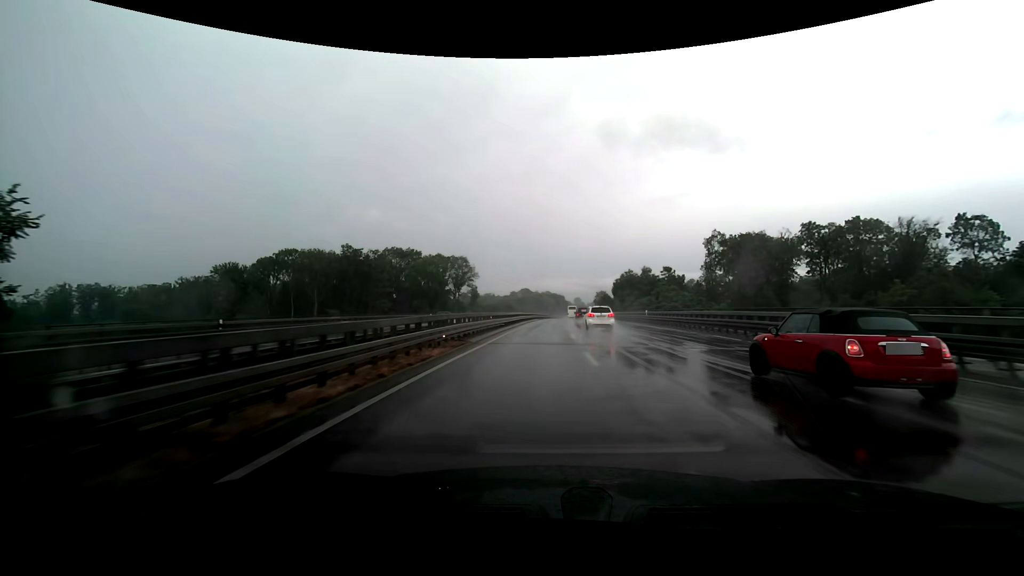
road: trunk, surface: asphalt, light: Day
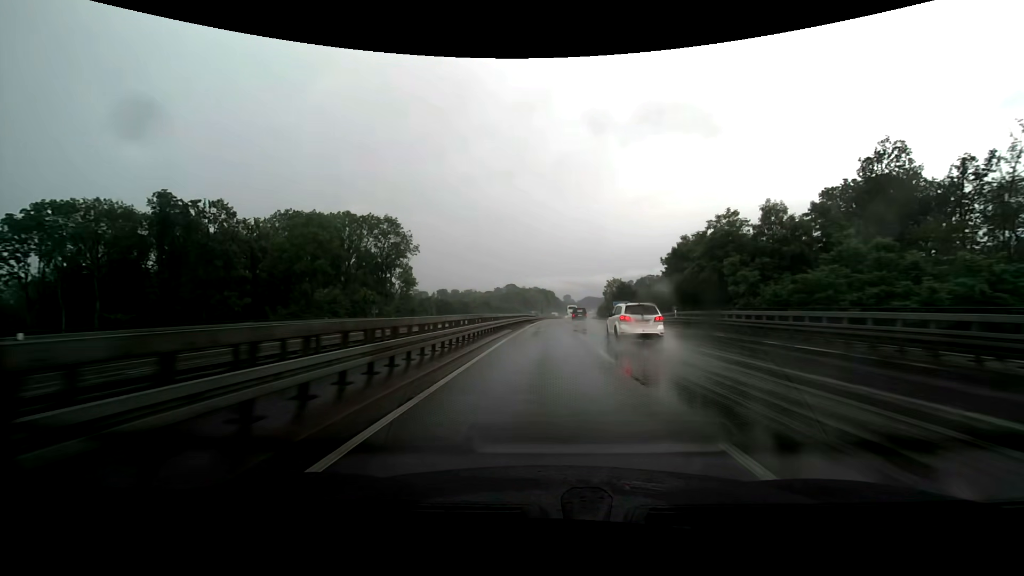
(+0.3, +59.3) m; +1°
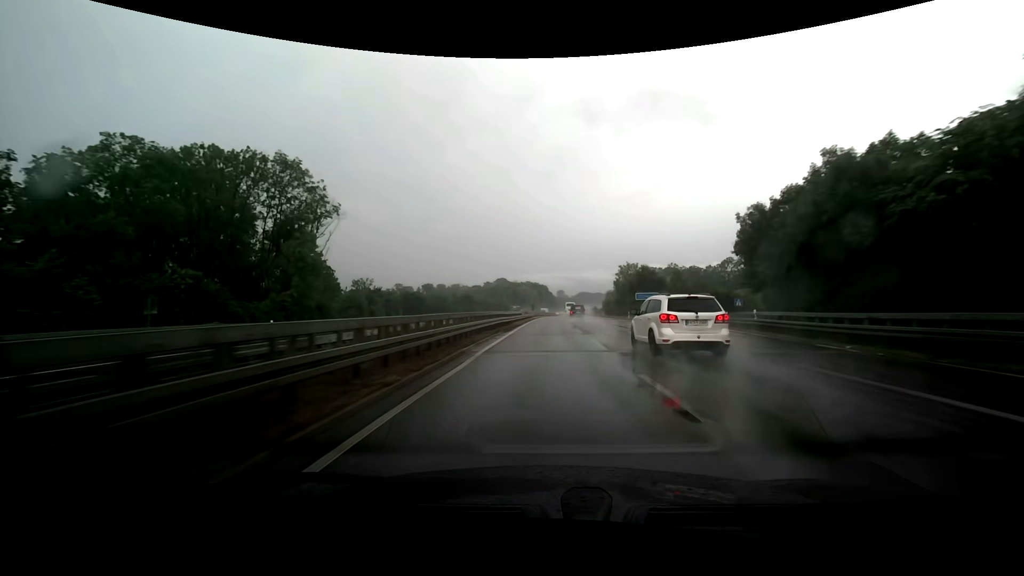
(+0.1, +31.3) m; +1°
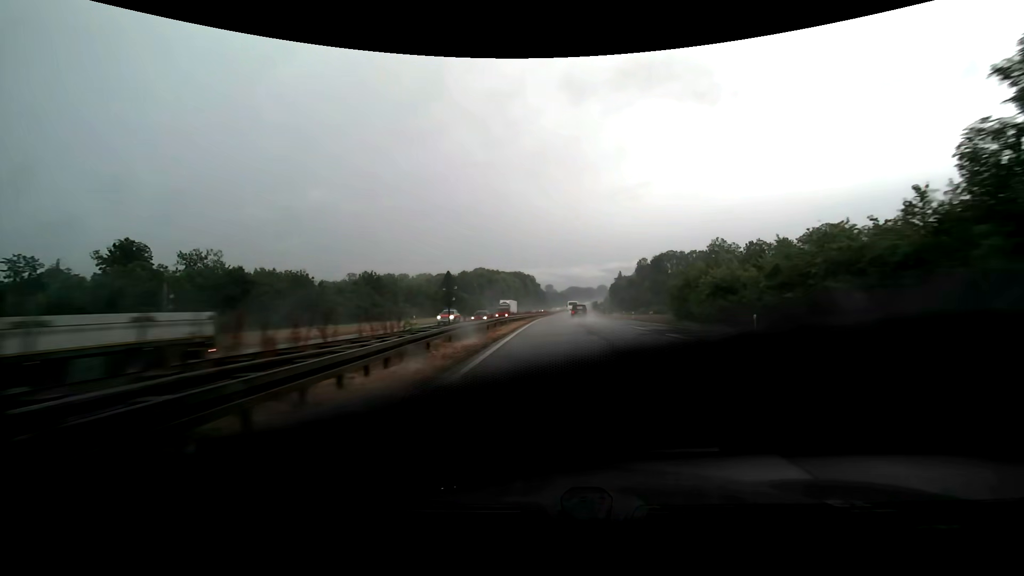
(+0.9, +81.9) m; +2°
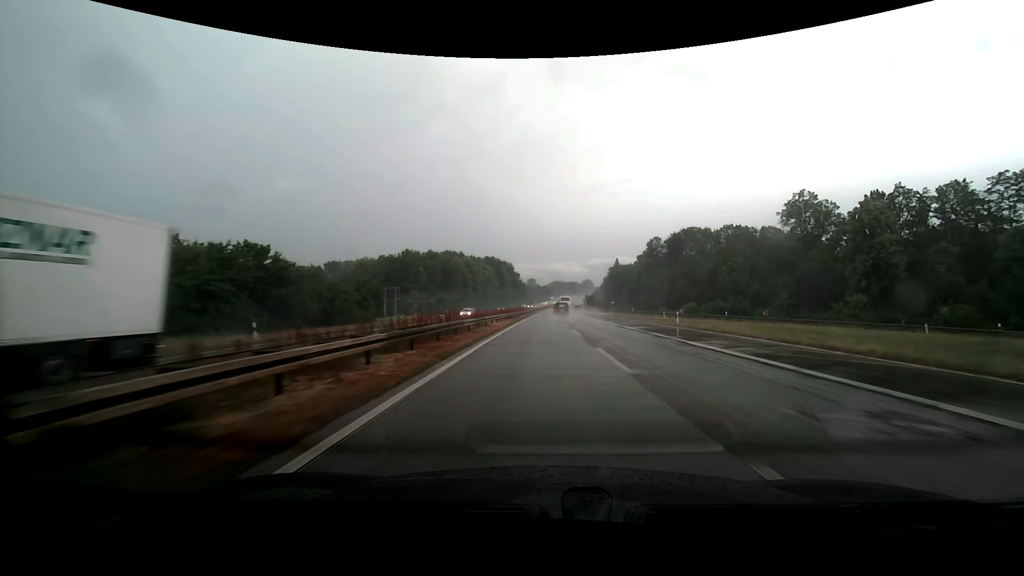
(+1.1, +67.1) m; +2°
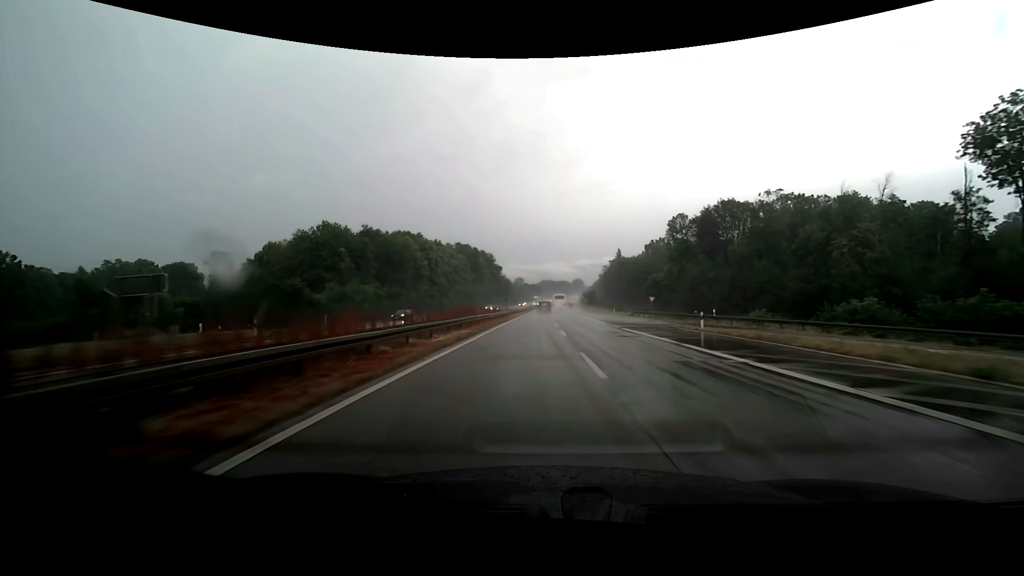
(+0.5, +50.2) m; +1°
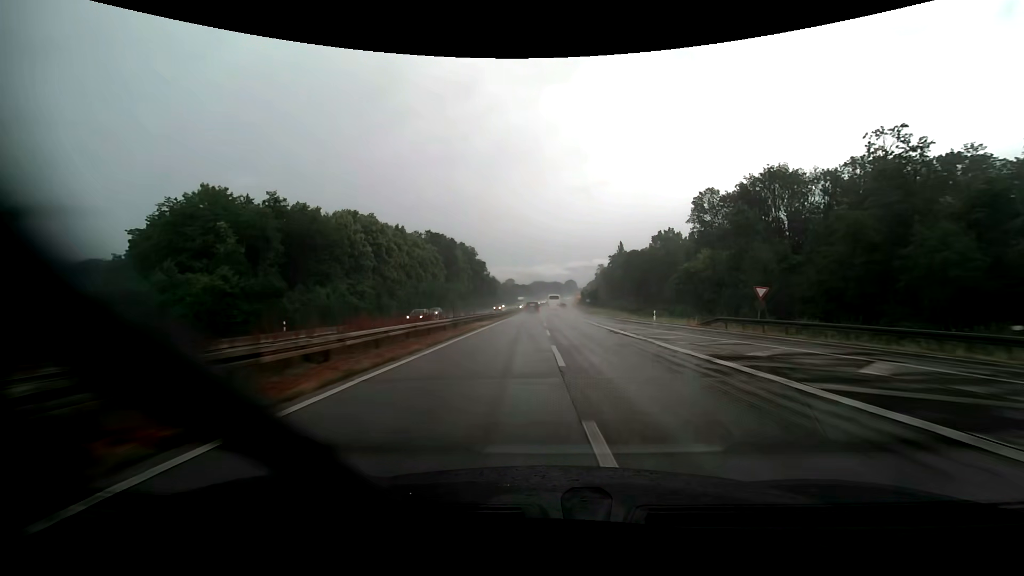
(+0.3, +33.3) m; +1°
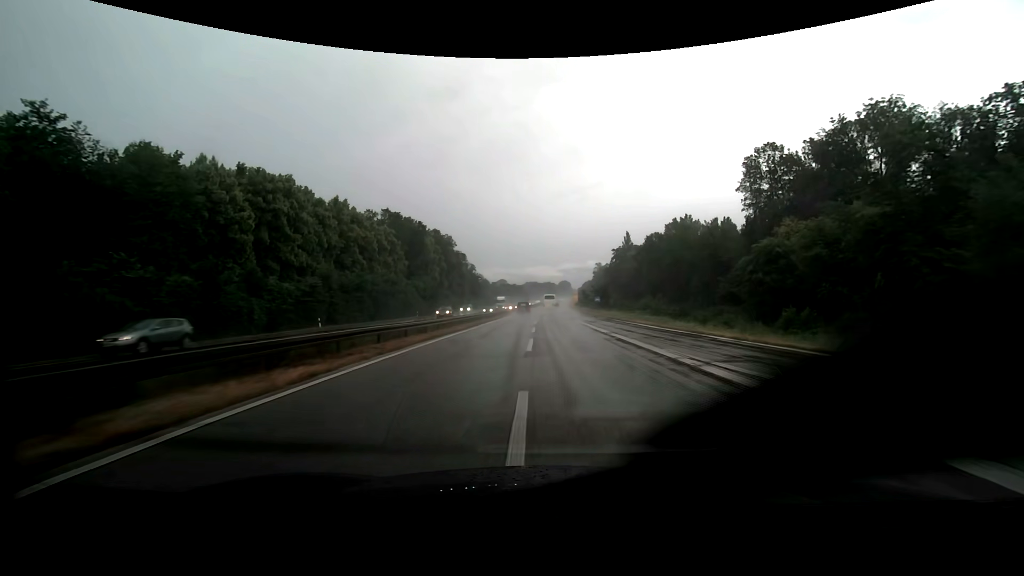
(+0.2, +33.4) m; +1°
(0, +10) (0, +20) (0, +30) (0, +40) (0, +50) (0, +60) (+1, +70) (+1, +80) (+1, +90) (+1, +100) m
